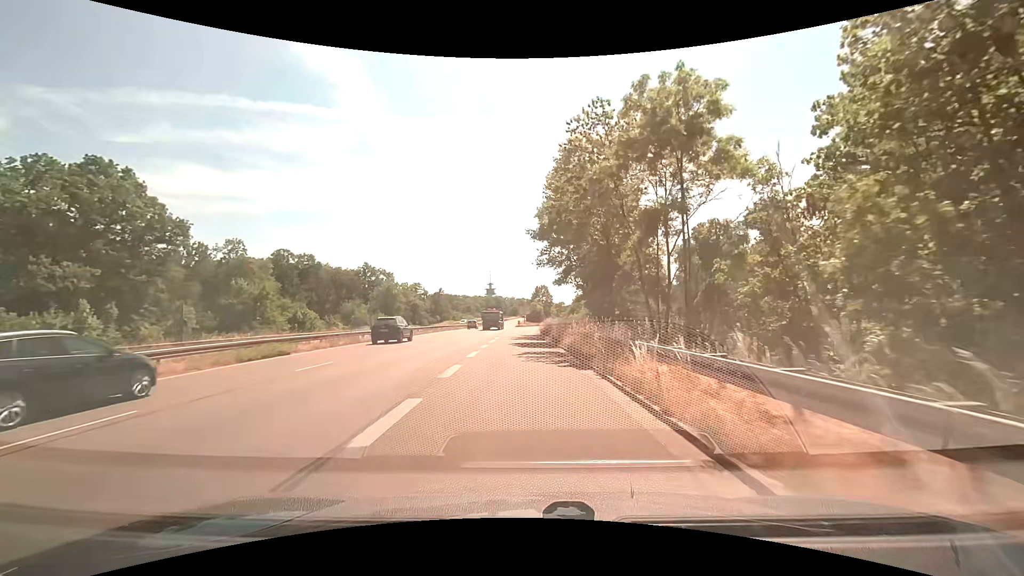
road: trunk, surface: asphalt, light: Day
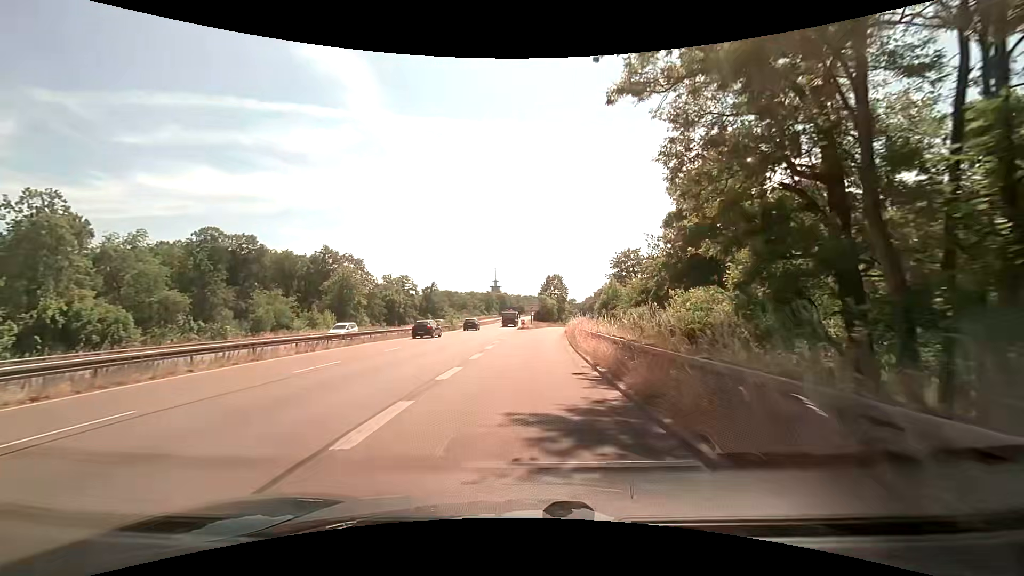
(-0.5, +35.9) m; -1°
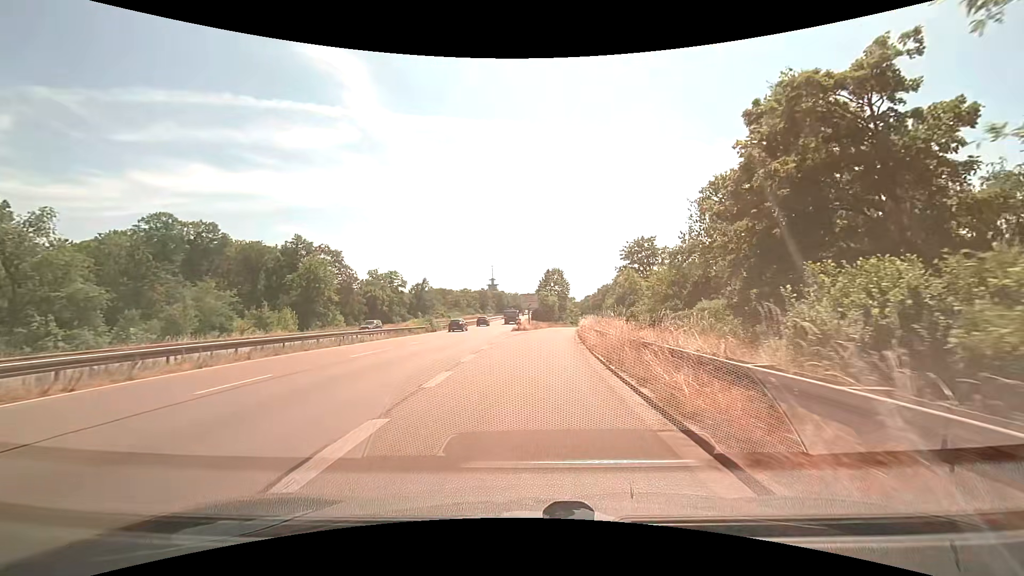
(0.0, +13.2) m; 0°
(0, +10) (0, +20) (+1, +30) (+2, +40) (+3, +50) (+4, +60) (+6, +70) (+7, +80) (+9, +89) (+11, +99) m
